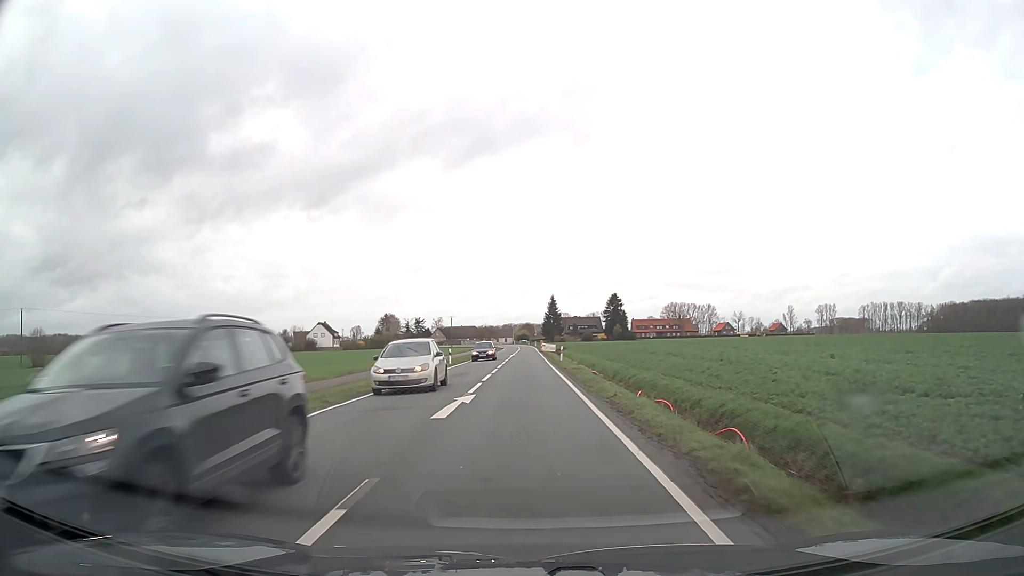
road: secondary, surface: asphalt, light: Day
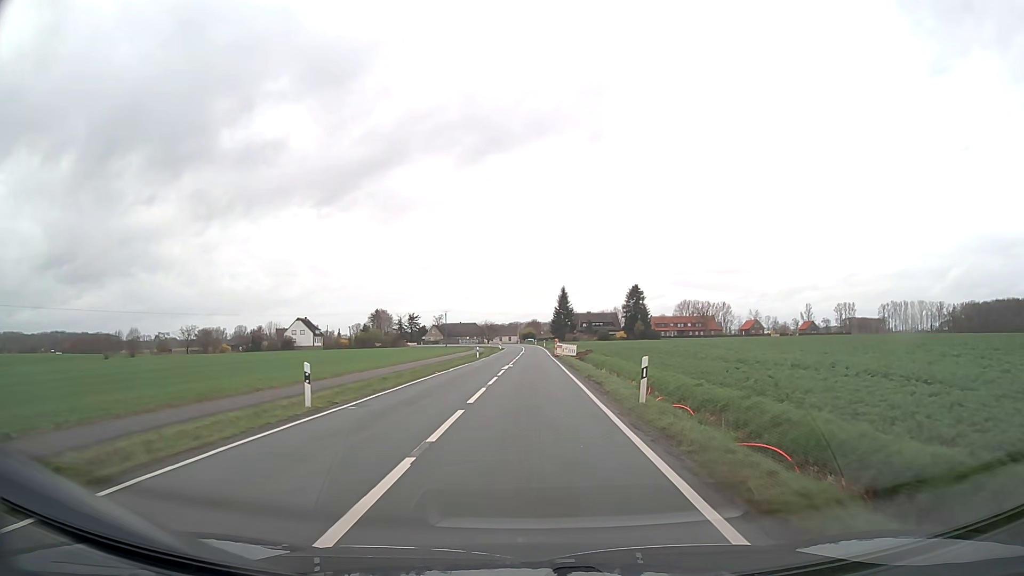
(-0.1, +30.6) m; -1°
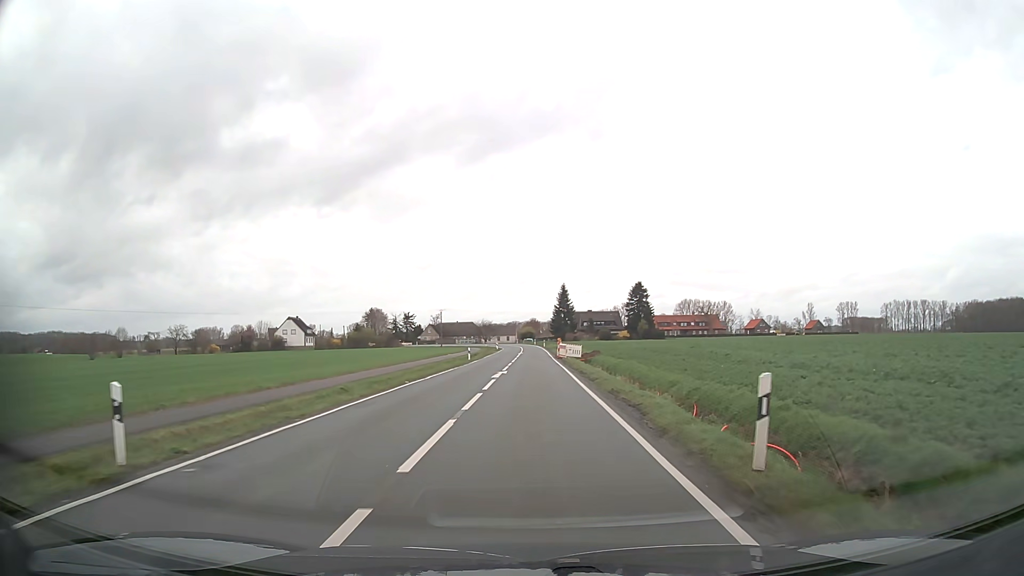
(0.0, +7.7) m; 0°
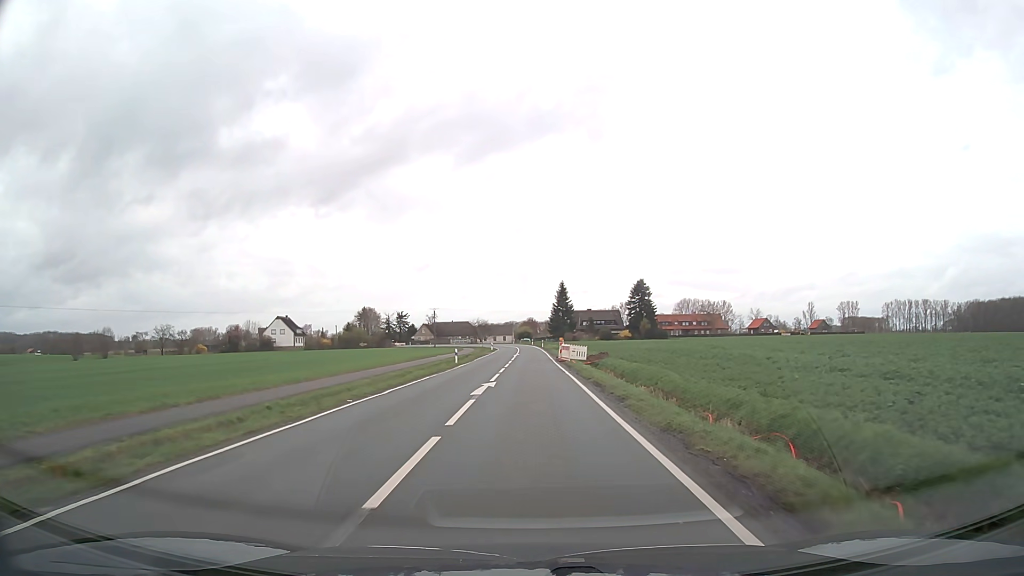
(0.0, +7.7) m; 0°
